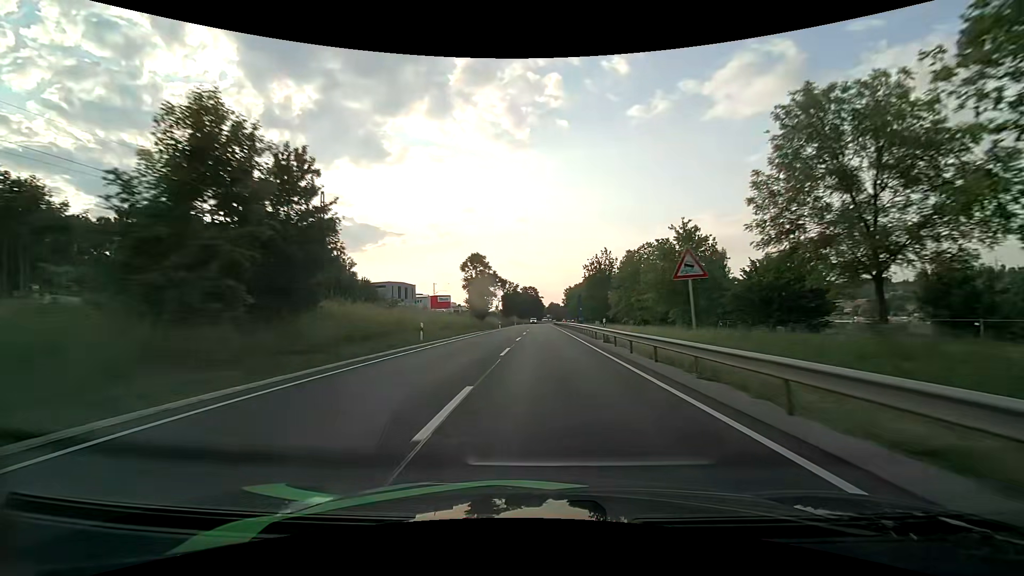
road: primary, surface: asphalt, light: Day
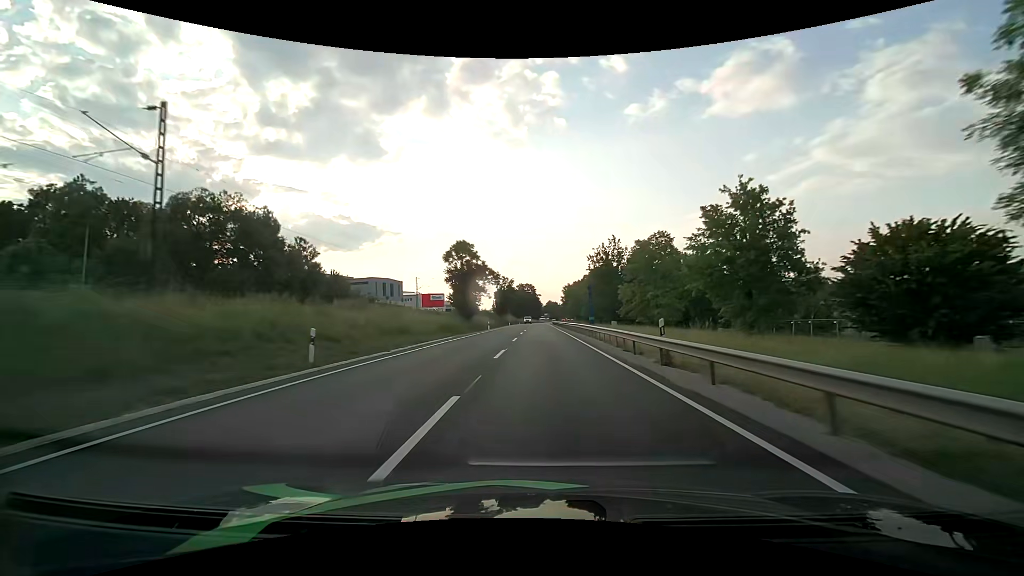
(0.0, +13.2) m; 0°
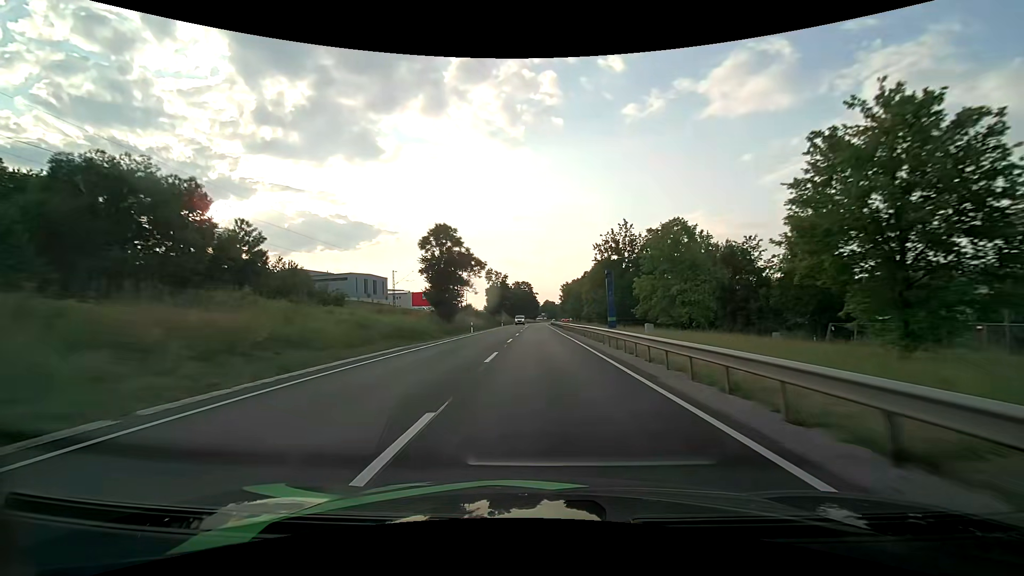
(0.0, +13.3) m; 0°
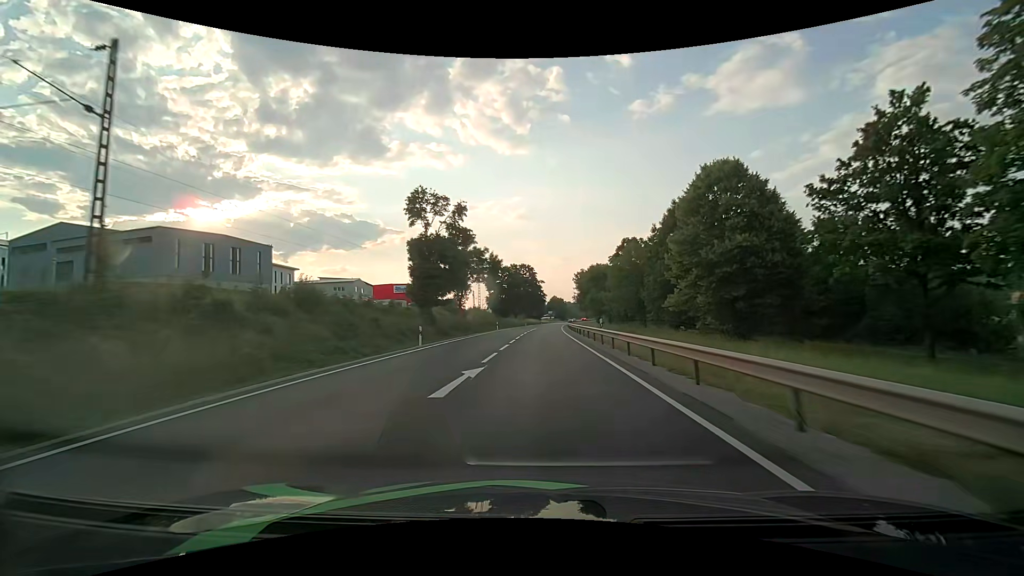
(-0.1, +67.0) m; 0°
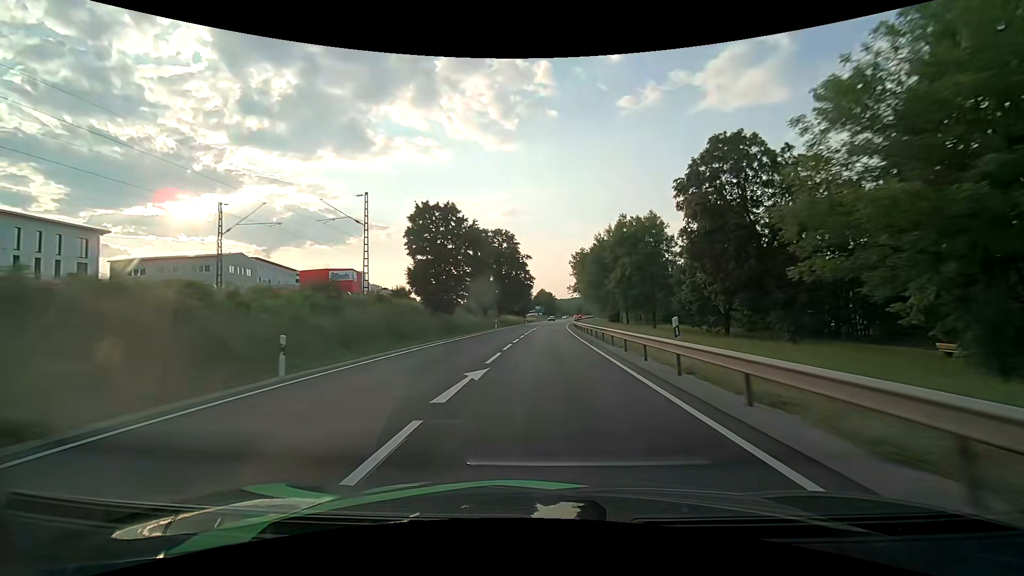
(+0.3, +54.7) m; +1°
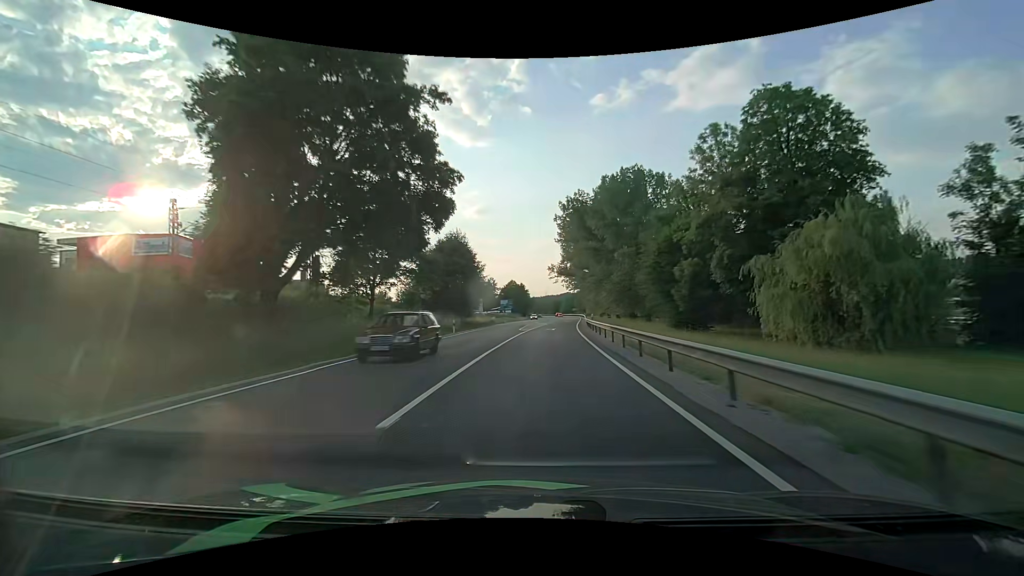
(+2.0, +68.4) m; +3°
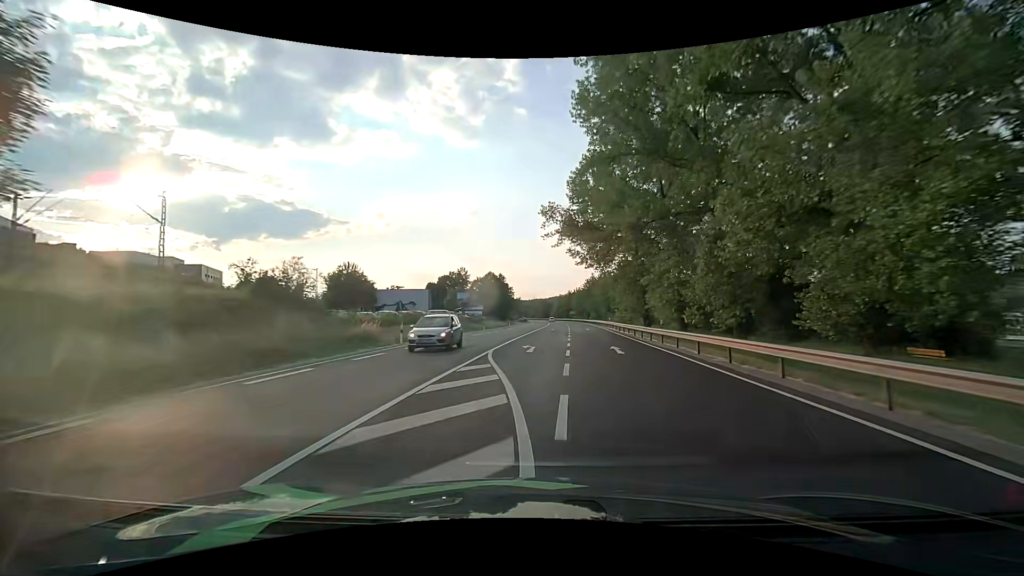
(+1.1, +63.5) m; +1°
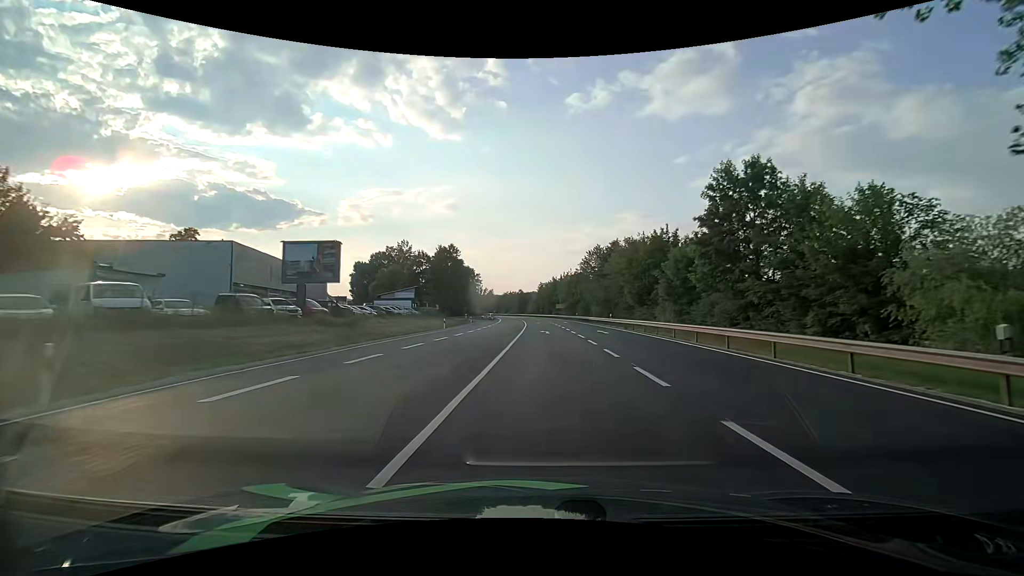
(+1.0, +55.8) m; +3°
(0, +10) (0, +20) (0, +30) (0, +40) (0, +50) (0, +60) (-1, +70) (-1, +80) (-2, +90) (-2, +100) m
